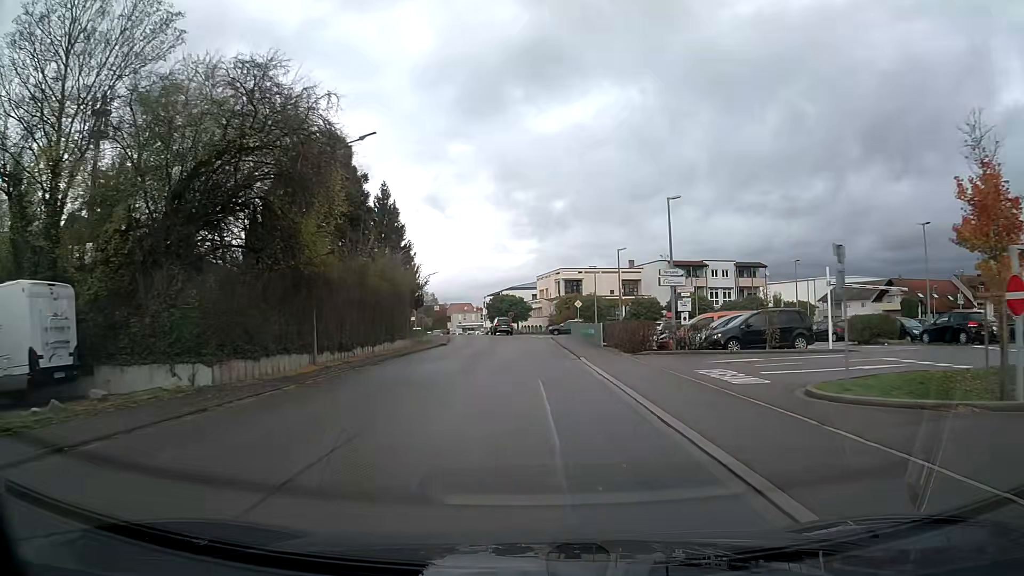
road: tertiary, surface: asphalt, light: Day
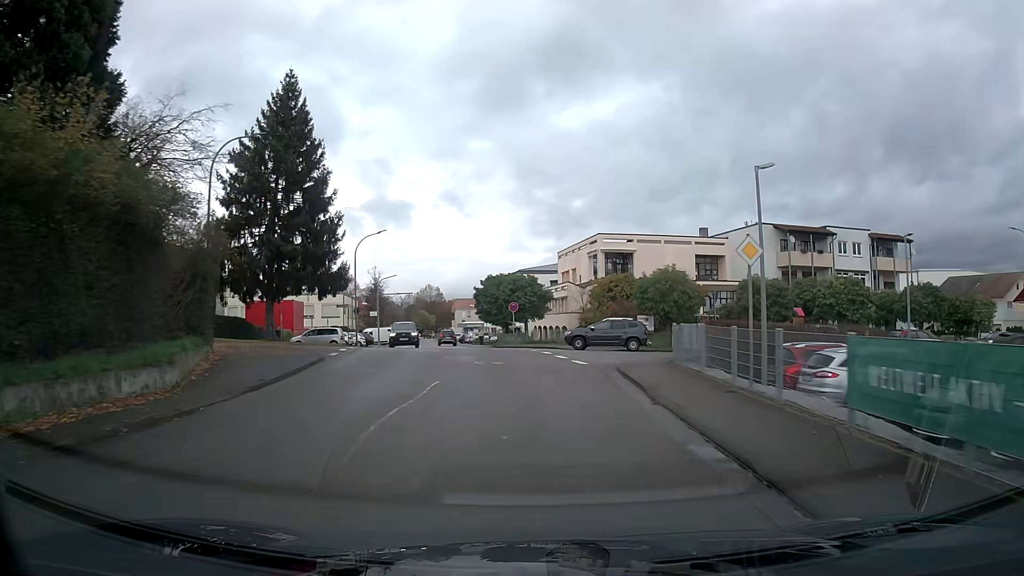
(-0.3, +36.8) m; -2°
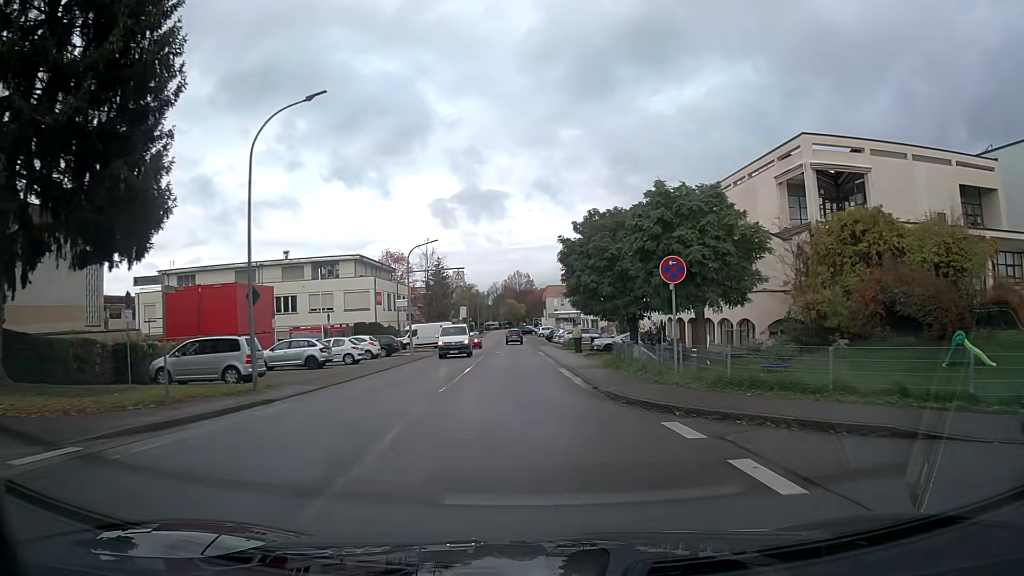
(-2.1, +29.4) m; -8°
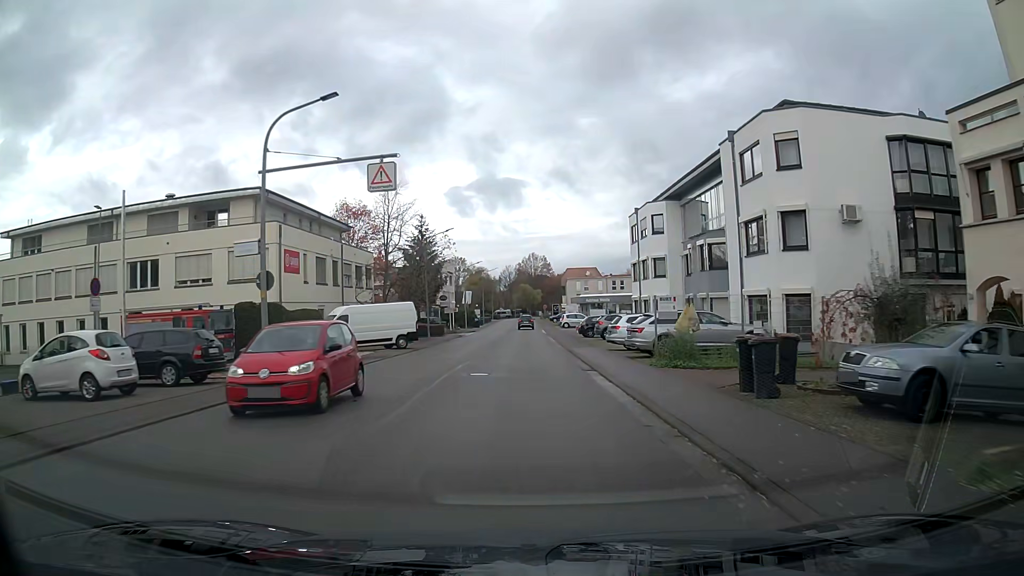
(-0.4, +29.3) m; -1°
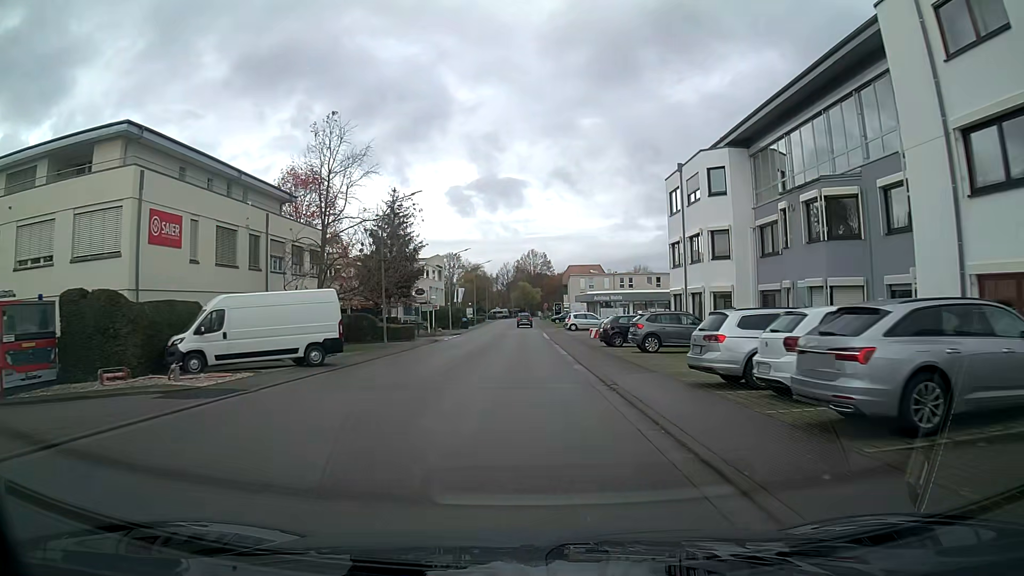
(0.0, +14.5) m; 0°
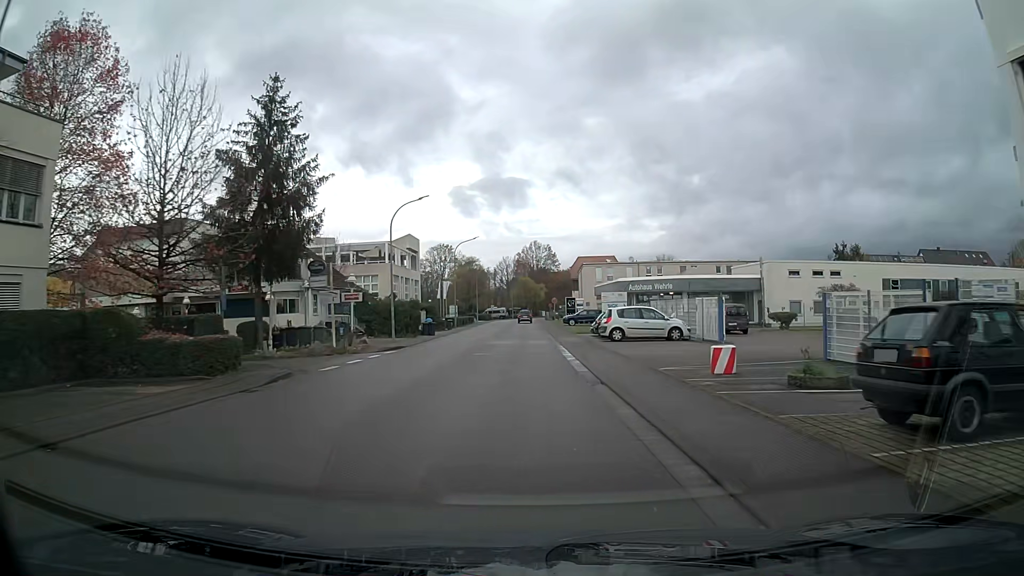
(-0.1, +28.6) m; 0°
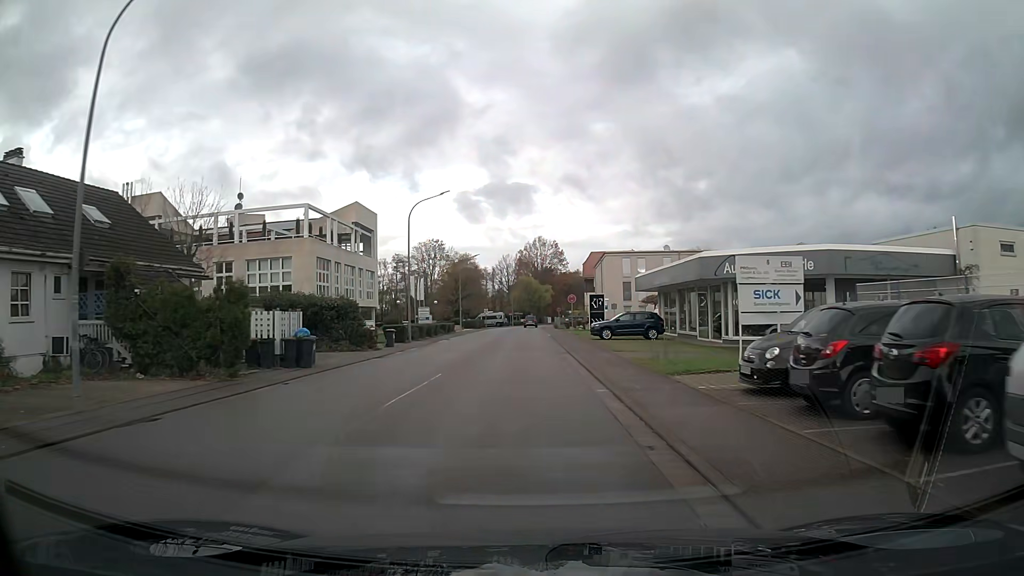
(-0.1, +27.8) m; 0°
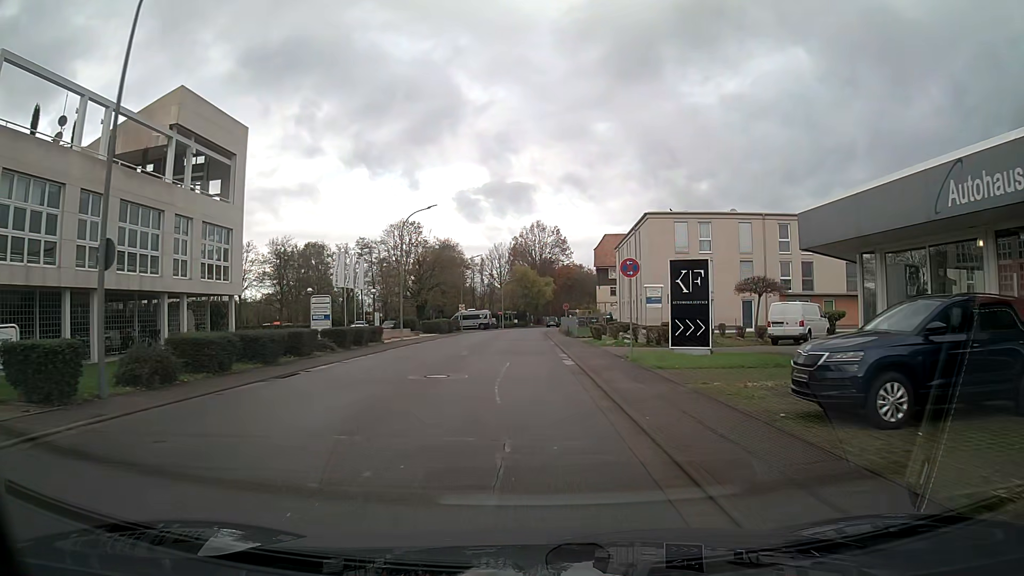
(+0.2, +30.7) m; 0°
